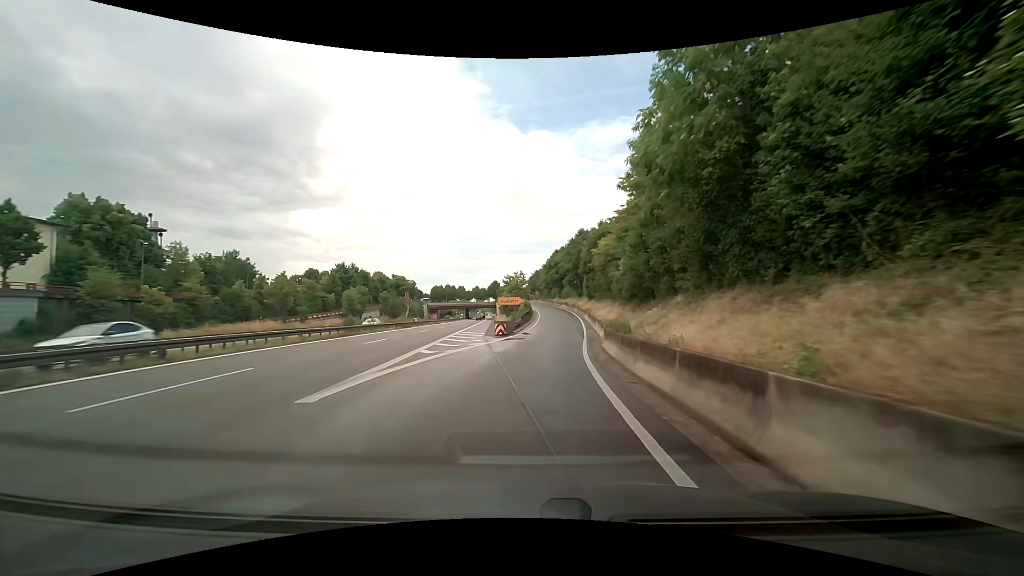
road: trunk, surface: asphalt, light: Day
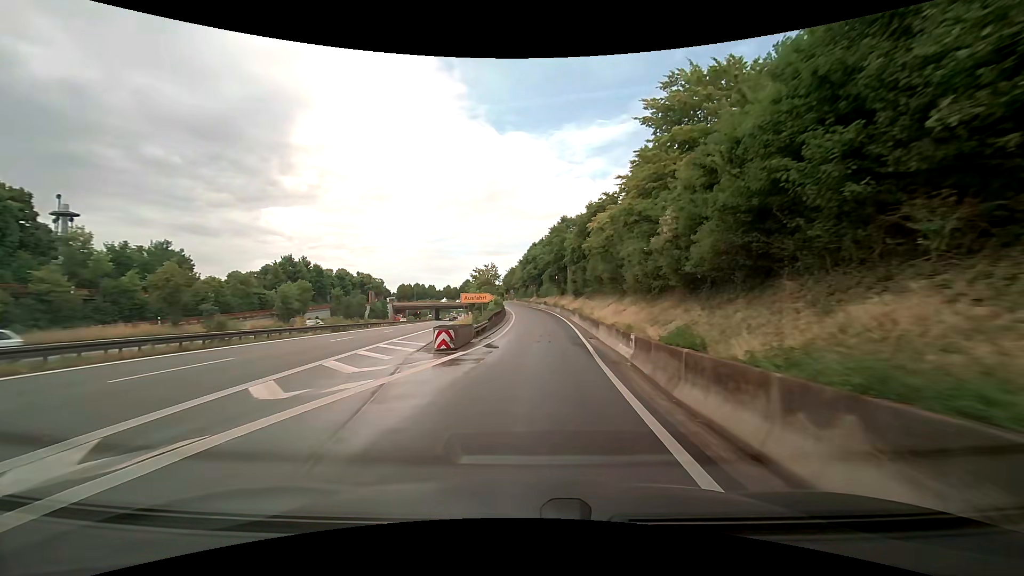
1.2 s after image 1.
(+0.3, +14.3) m; +2°
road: trunk_link
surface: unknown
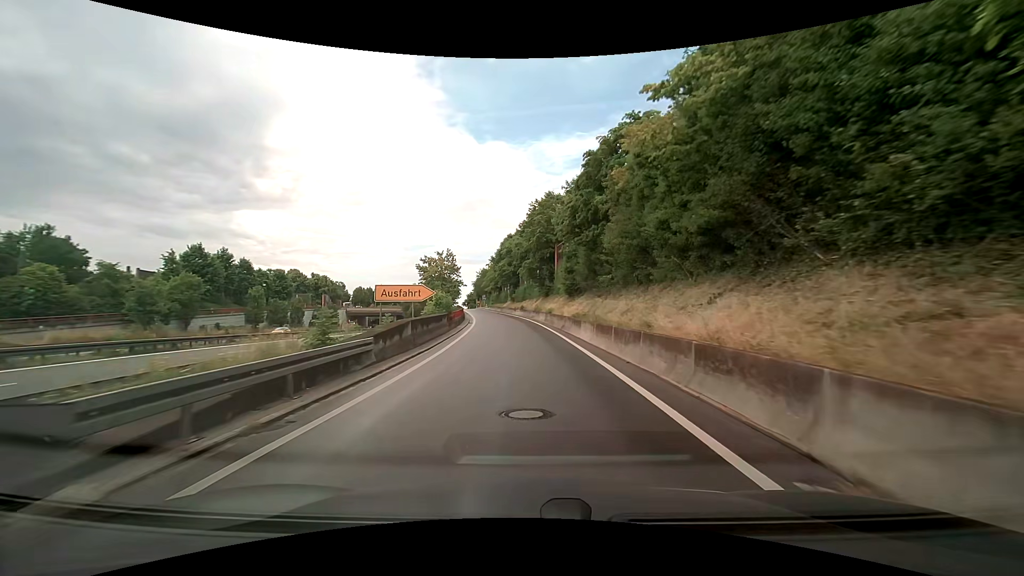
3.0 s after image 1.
(+0.6, +21.6) m; +2°
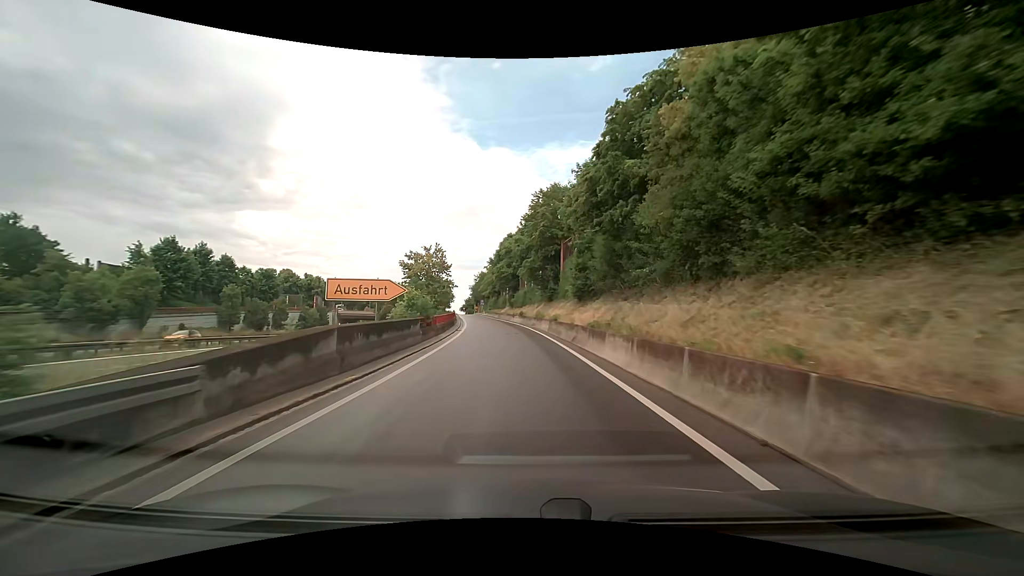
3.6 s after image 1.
(+0.1, +7.0) m; +1°
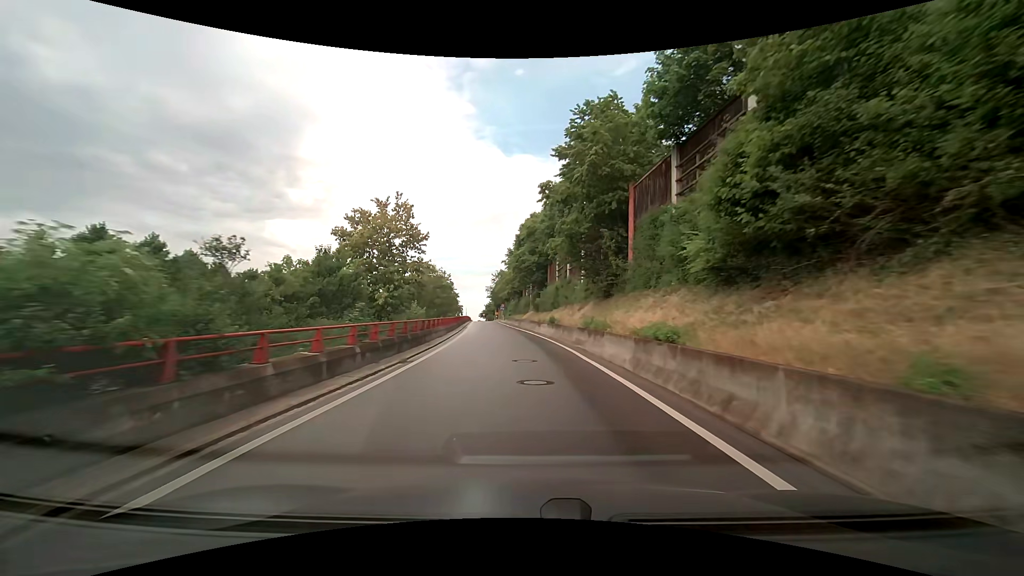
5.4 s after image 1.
(-0.3, +20.2) m; -3°
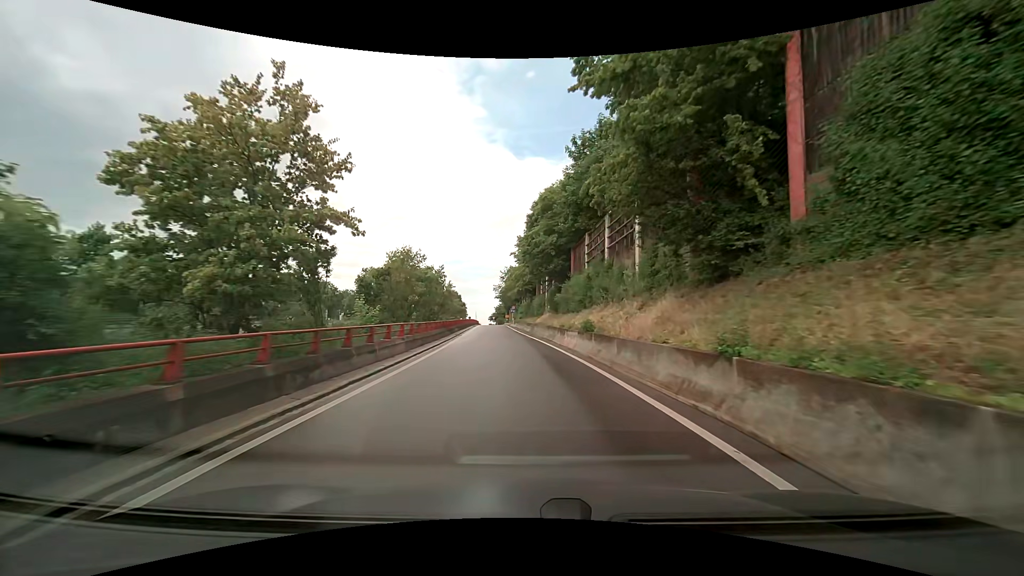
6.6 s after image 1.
(-0.1, +12.9) m; -1°
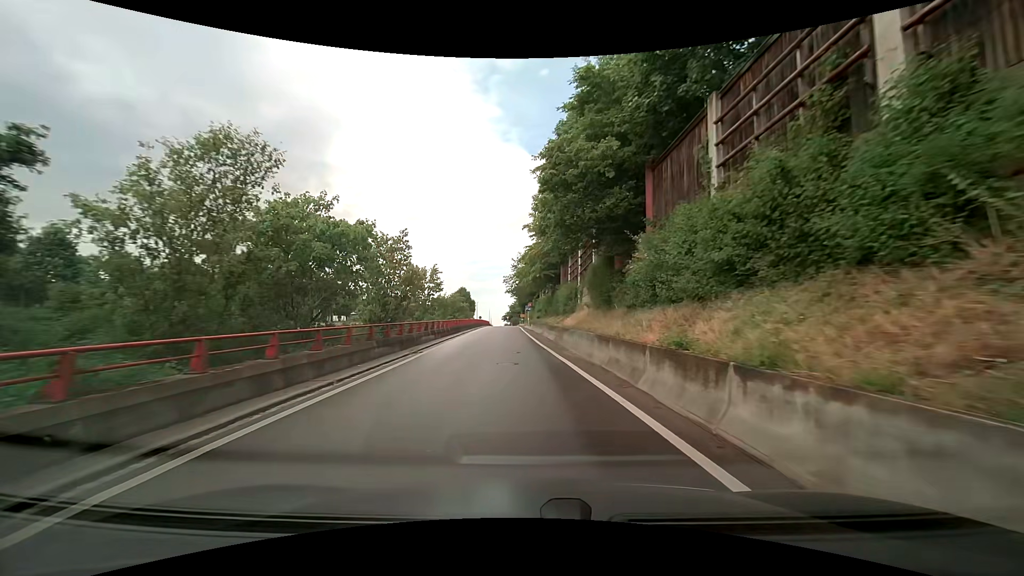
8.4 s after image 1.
(-0.3, +18.4) m; -1°
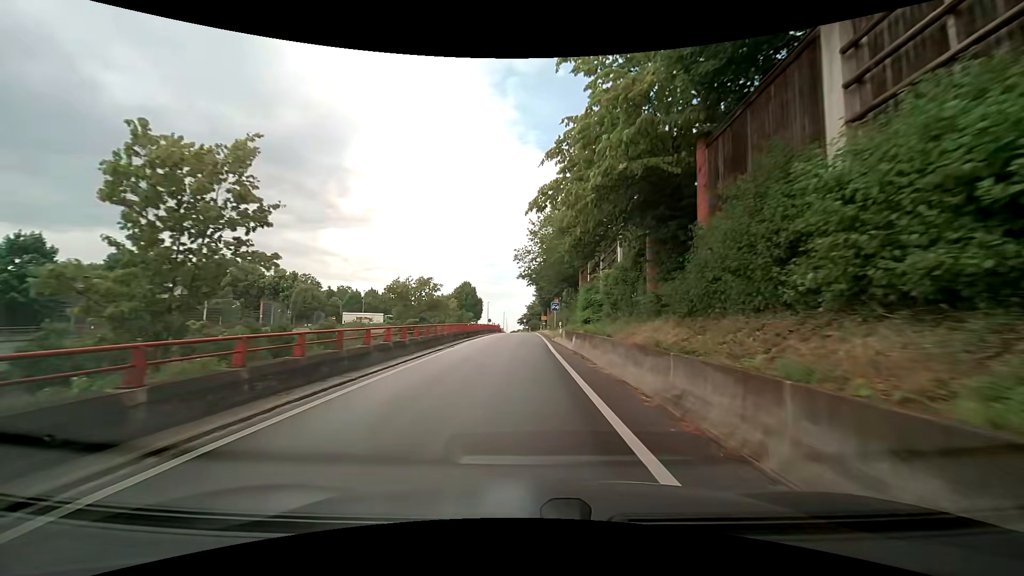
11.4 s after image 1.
(-1.2, +29.5) m; -3°
(0, +10) (0, +20) (0, +30) (0, +40) (0, +50) (0, +60) (0, +70) (0, +80) (0, +90) (-1, +100) m
